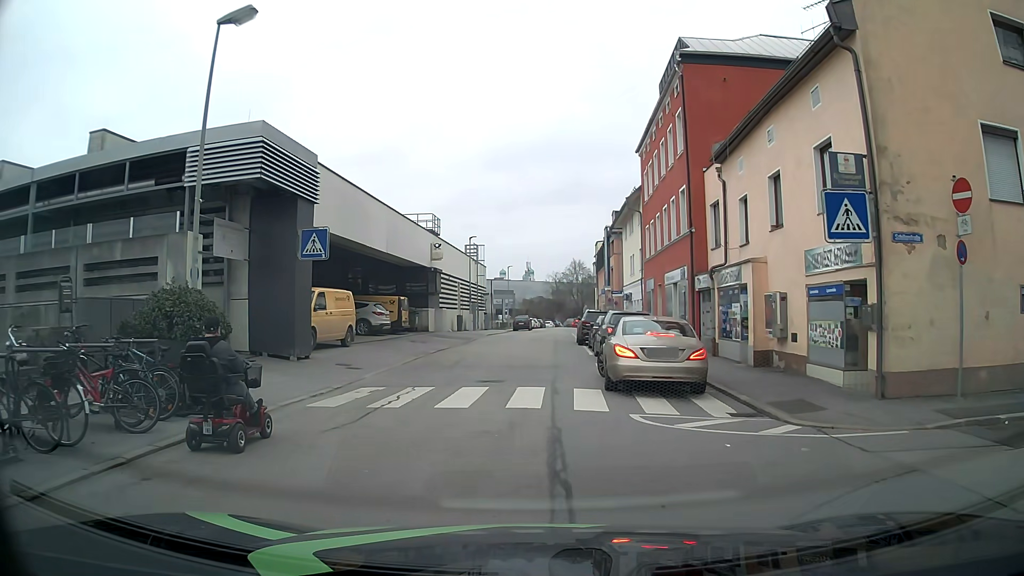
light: Day
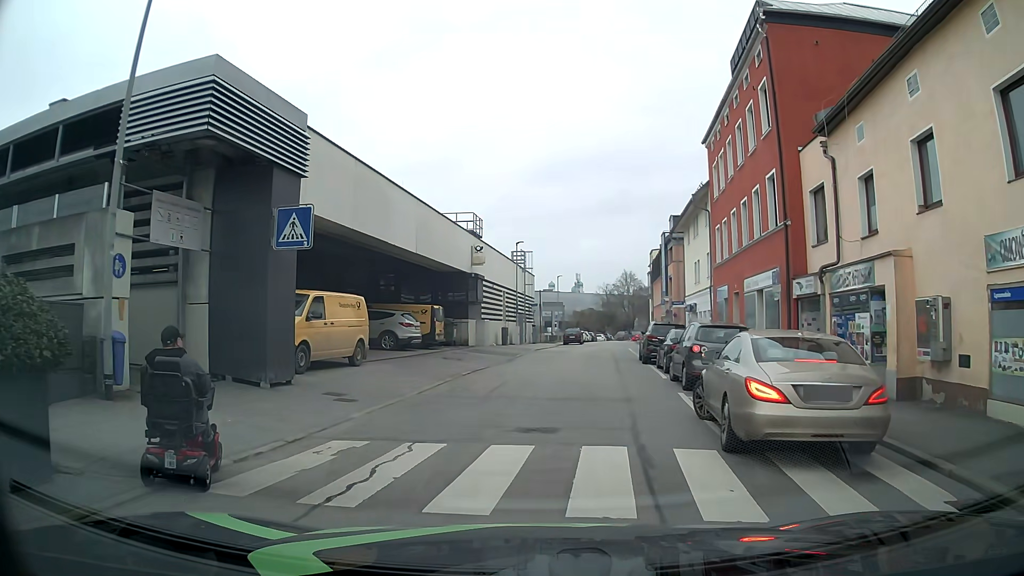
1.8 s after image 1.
(-0.2, +5.1) m; -5°
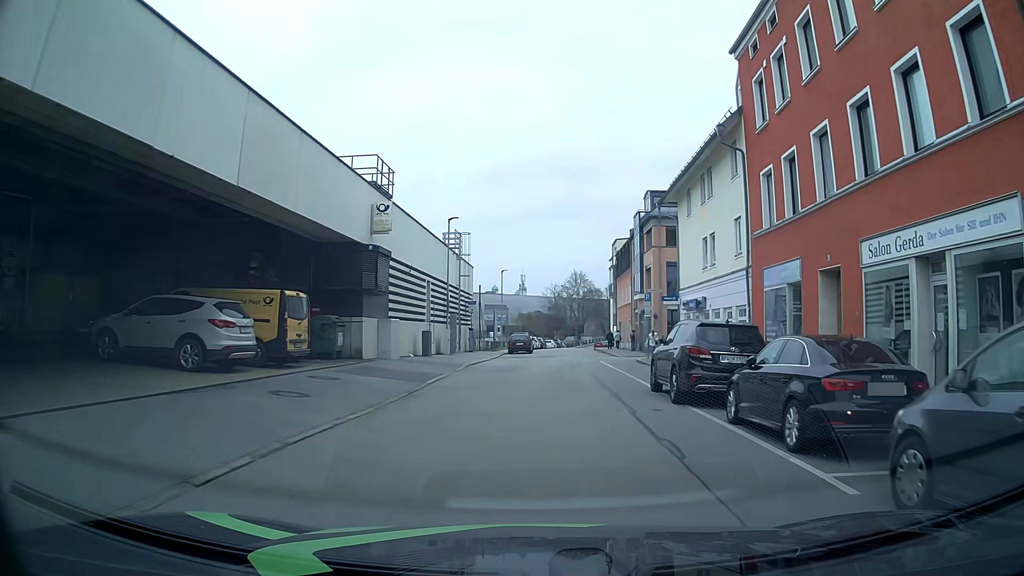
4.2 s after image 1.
(+0.3, +14.0) m; +5°
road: residential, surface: asphalt
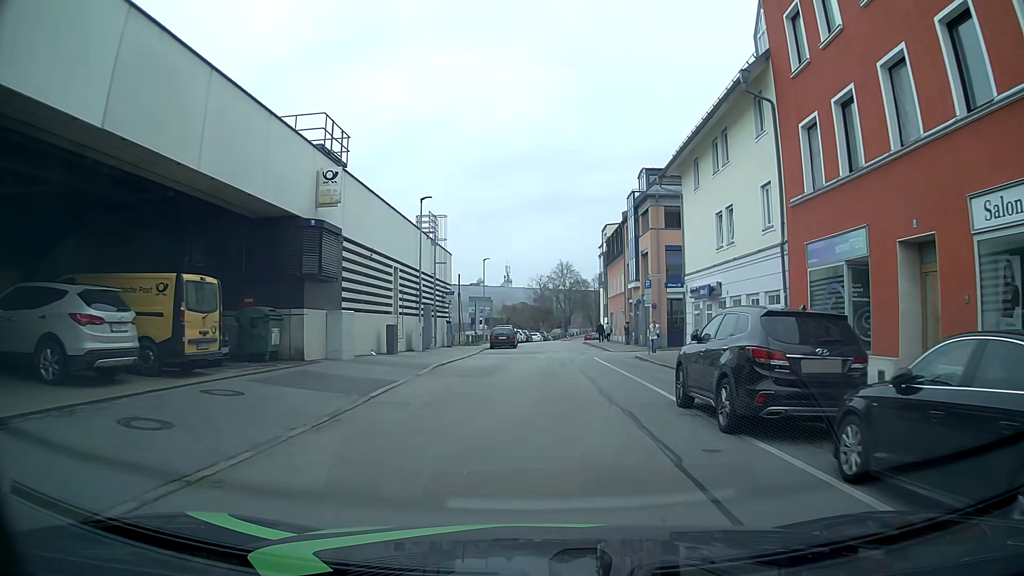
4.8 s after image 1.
(0.0, +4.7) m; +1°
